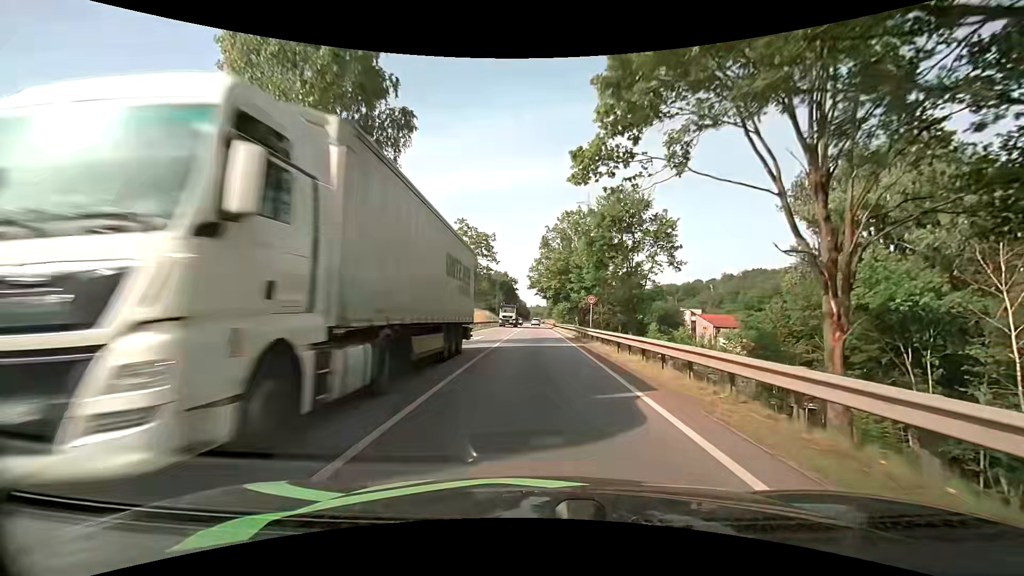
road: primary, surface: asphalt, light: Day
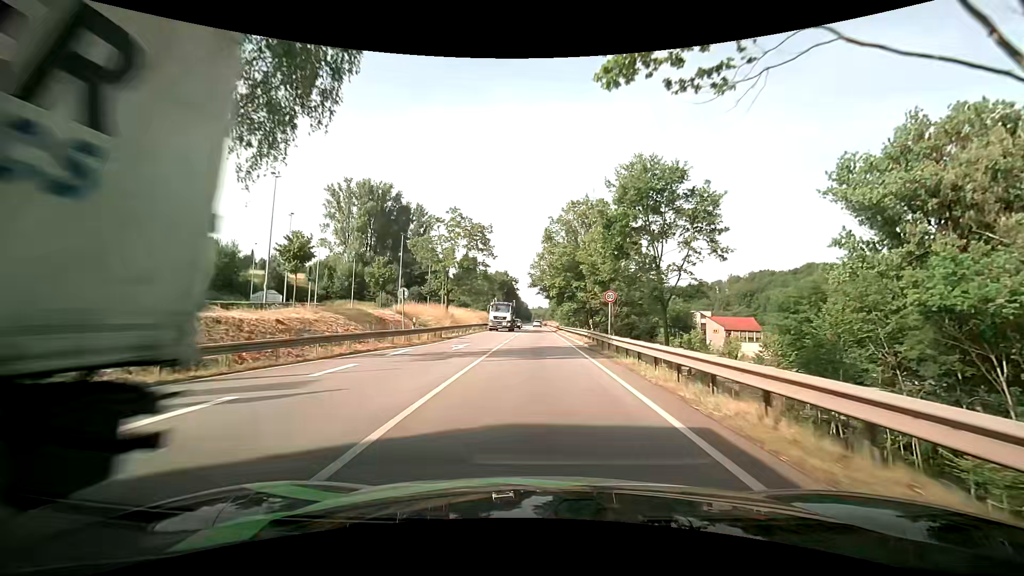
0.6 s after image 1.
(+0.1, +7.8) m; 0°
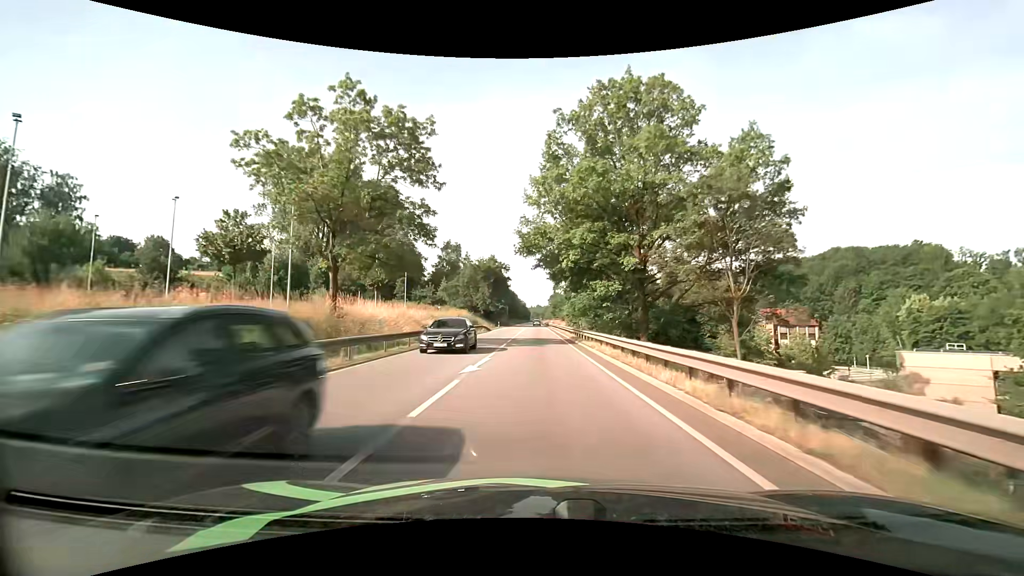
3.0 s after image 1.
(-0.2, +33.4) m; +1°
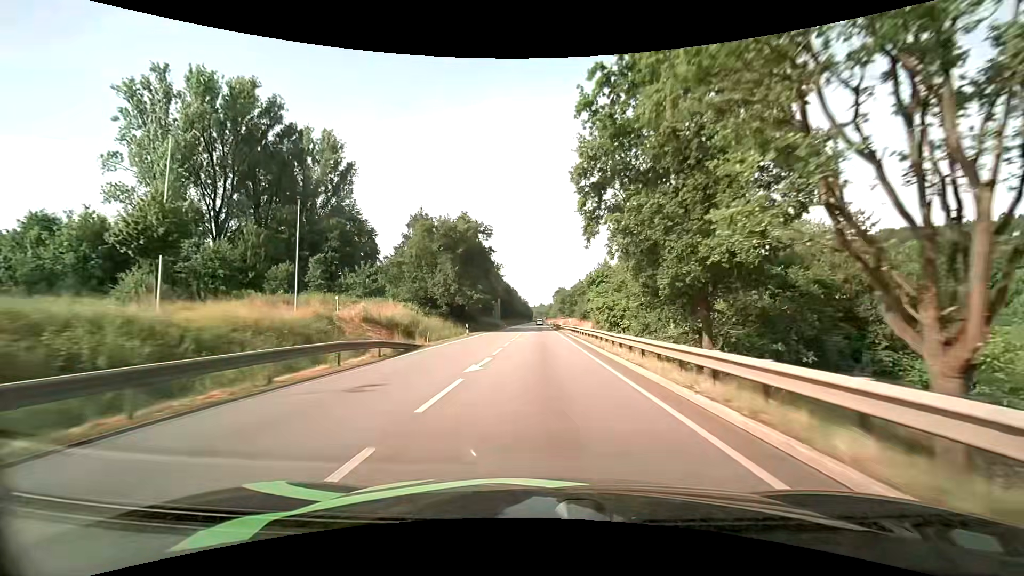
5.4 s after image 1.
(-0.7, +41.9) m; -1°
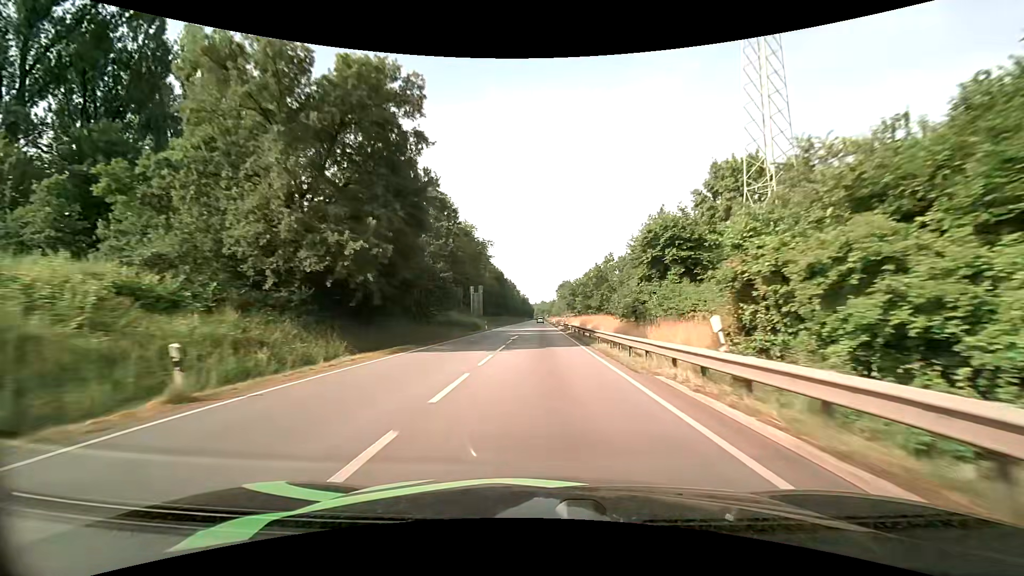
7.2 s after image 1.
(0.0, +35.8) m; 0°
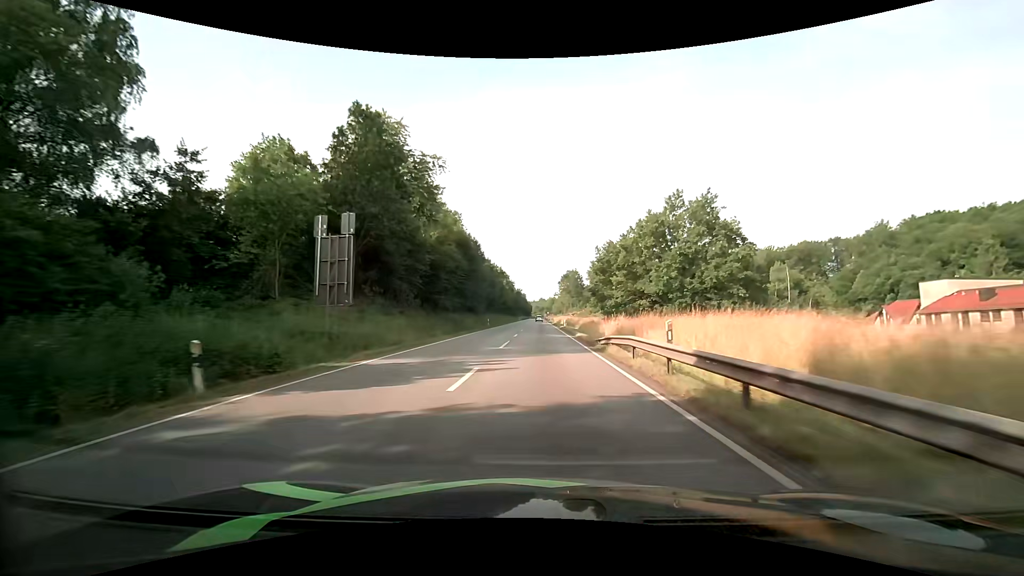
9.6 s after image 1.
(-0.1, +49.0) m; 0°
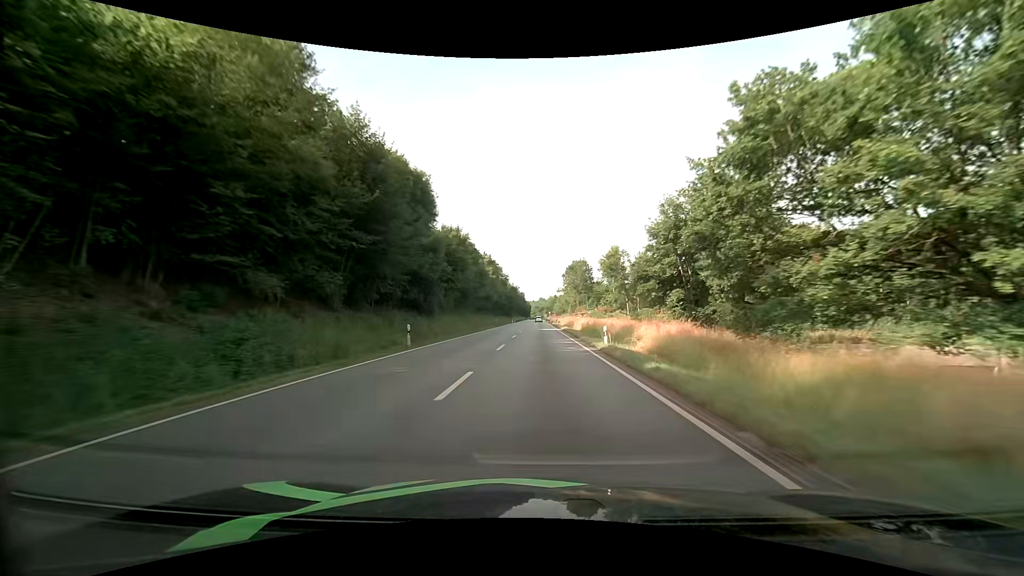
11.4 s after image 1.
(+0.1, +36.8) m; 0°
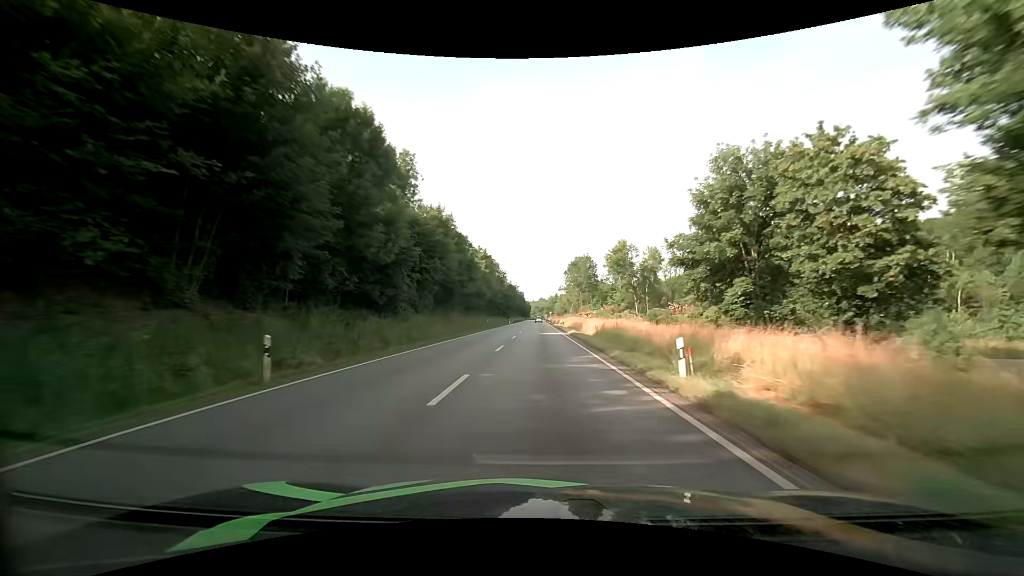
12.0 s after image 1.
(0.0, +12.3) m; -1°
(0, +10) (0, +20) (0, +30) (0, +40) (+1, +50) (+1, +60) (+1, +70) (+1, +80) (+1, +90) (+1, +100) m
